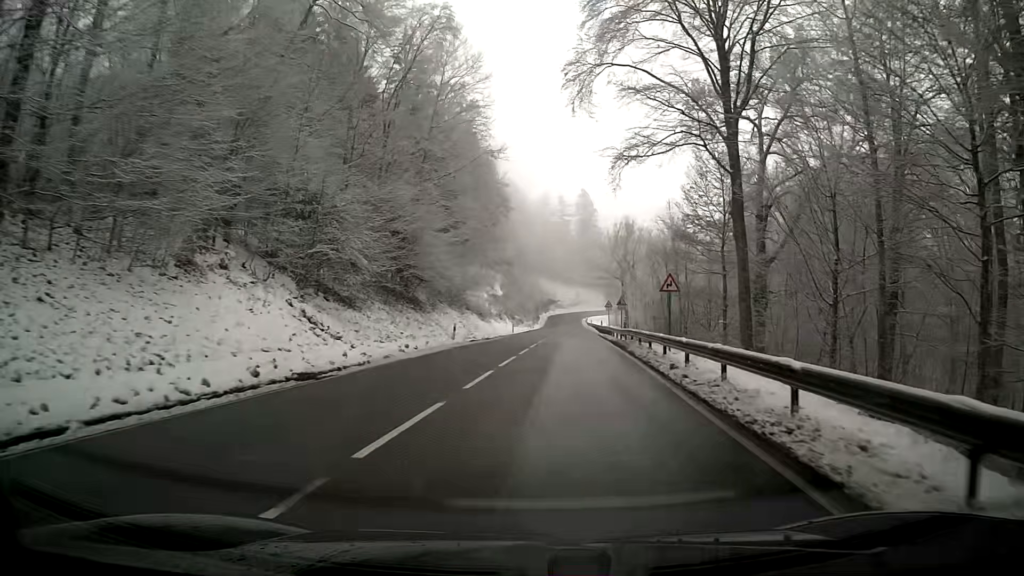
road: primary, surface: asphalt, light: Day
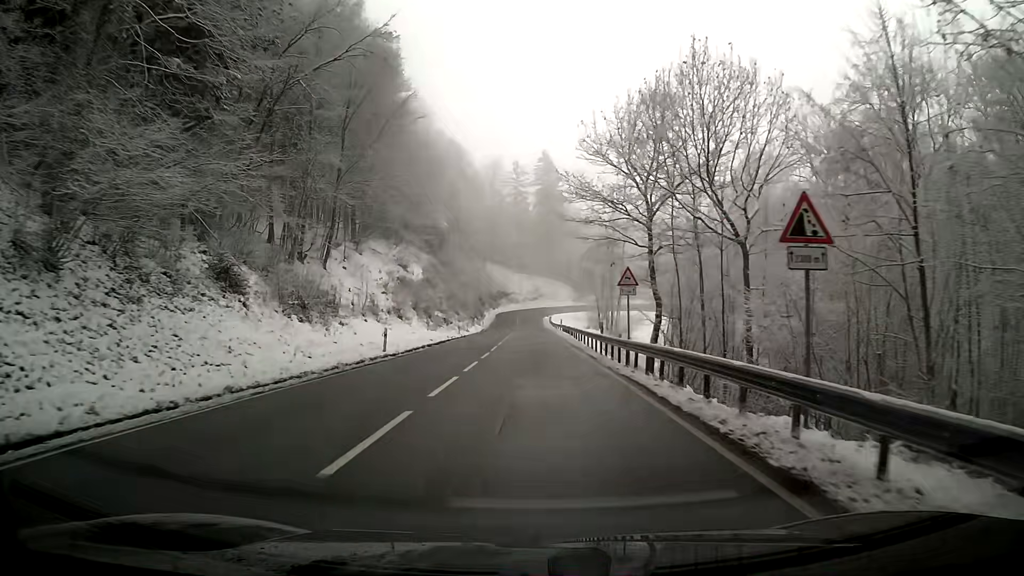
(+1.9, +43.2) m; +3°
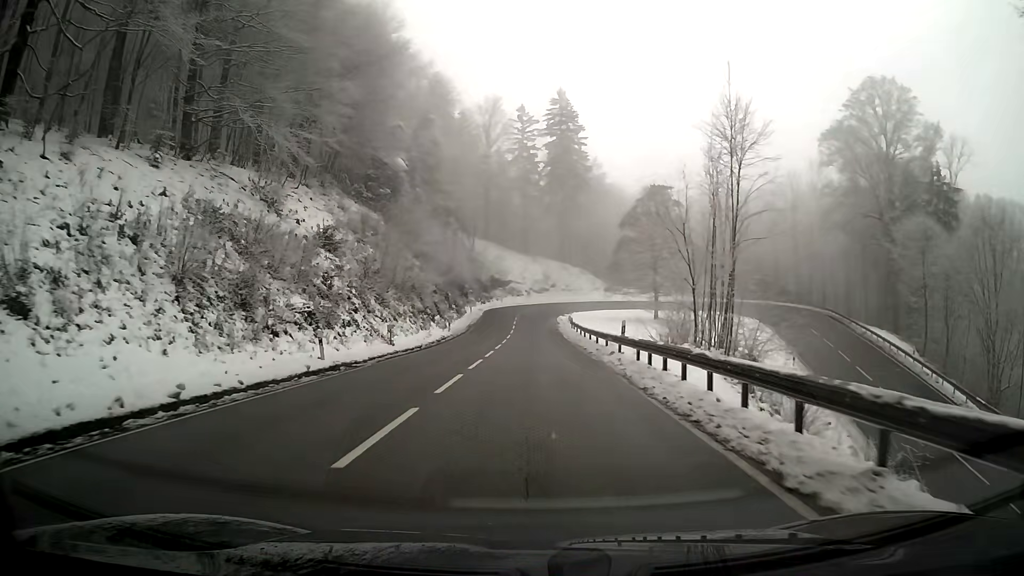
(-0.3, +42.2) m; -1°
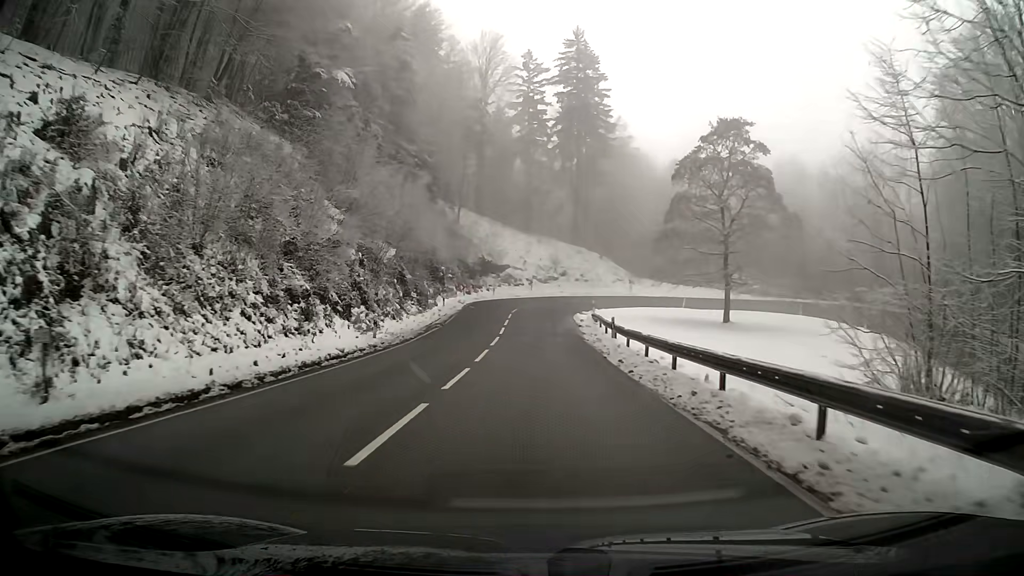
(0.0, +24.4) m; 0°
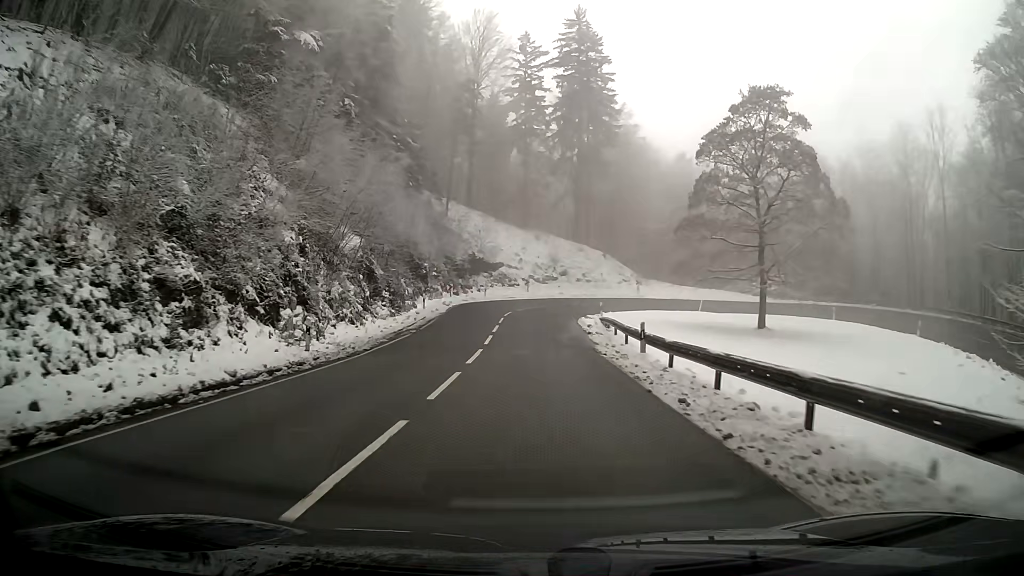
(0.0, +7.6) m; 0°
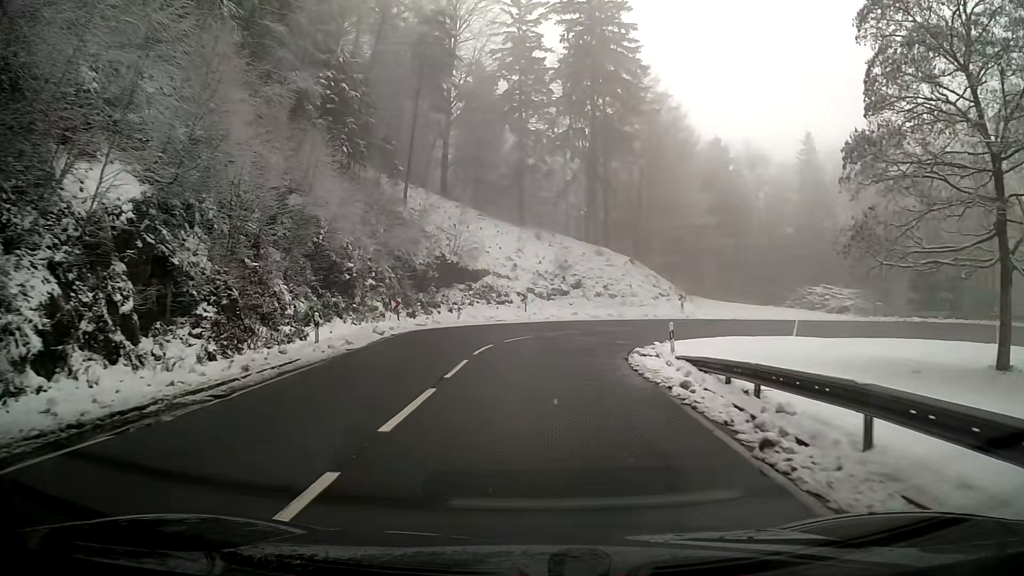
(0.0, +20.9) m; 0°
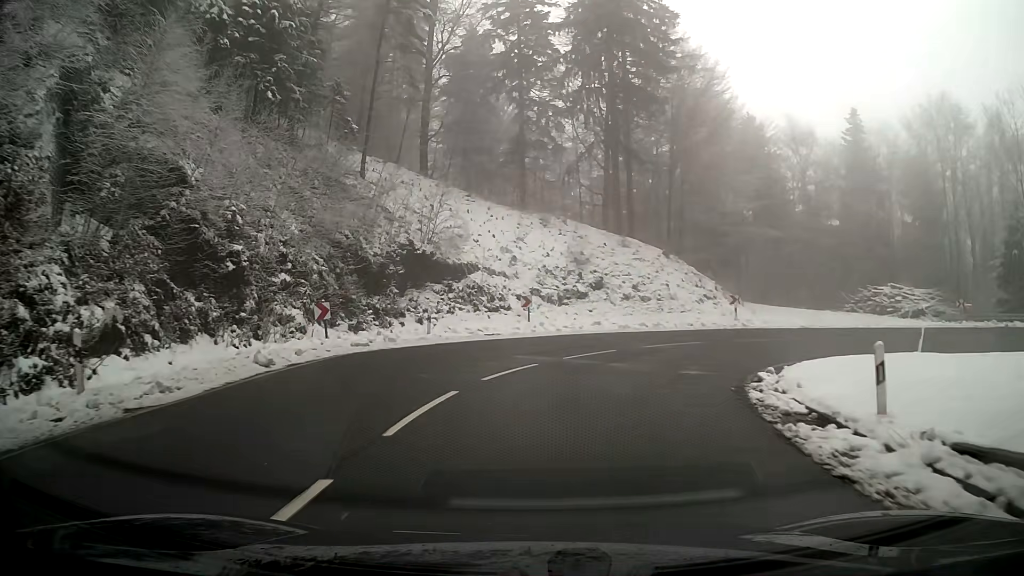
(0.0, +12.3) m; +1°
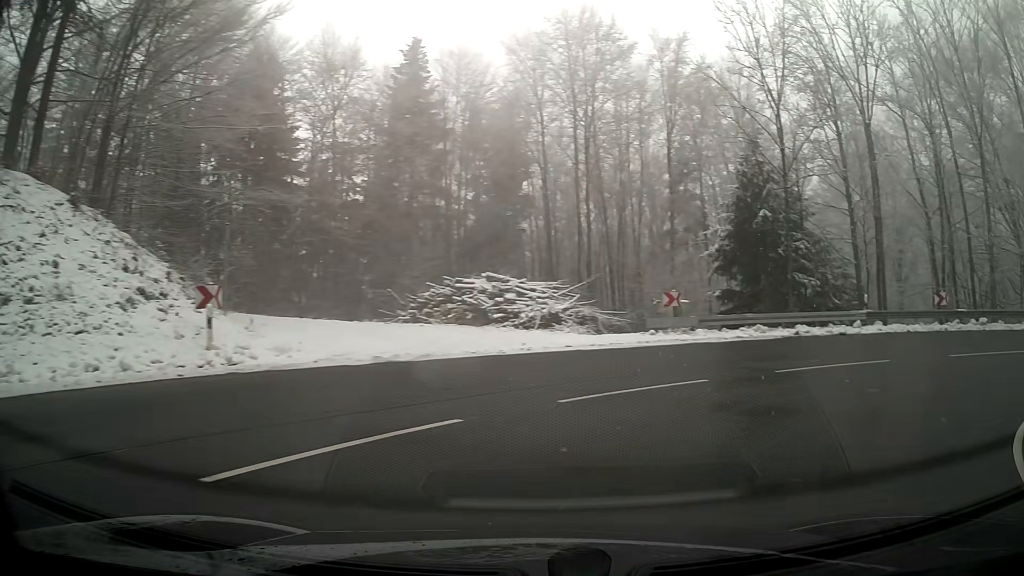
(+6.4, +21.8) m; +51°
